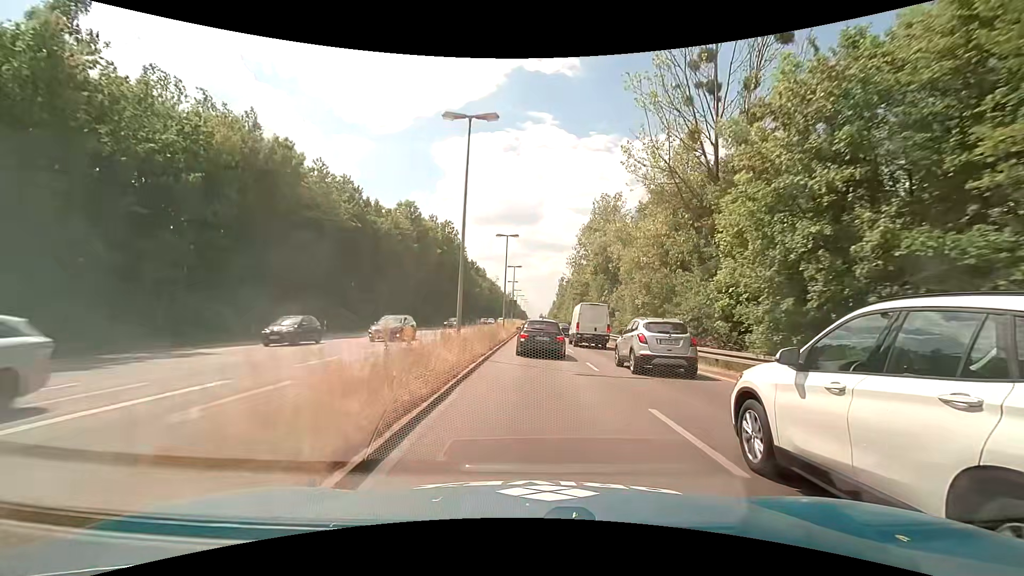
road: primary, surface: asphalt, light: Day
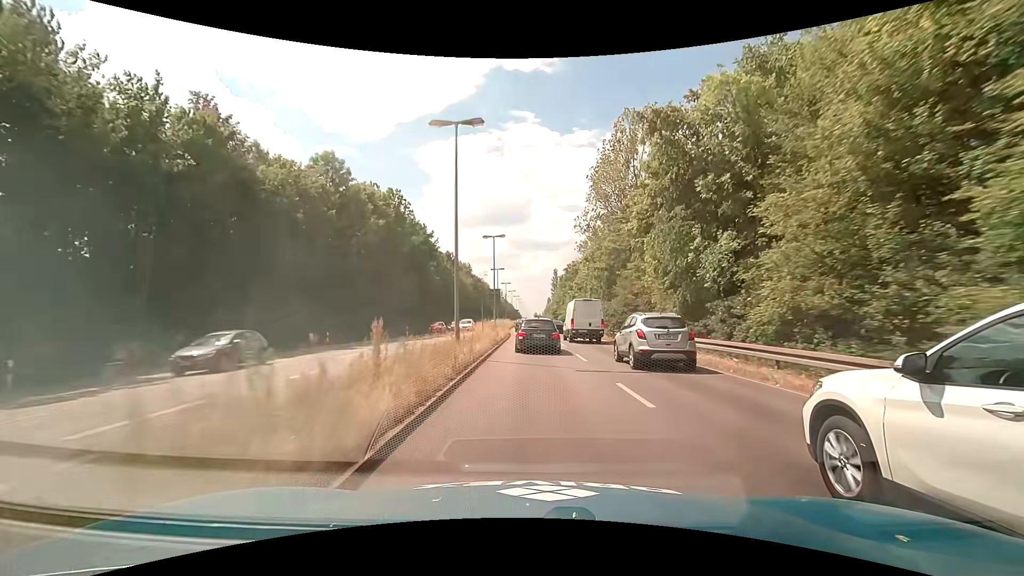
(+0.1, +24.8) m; +1°
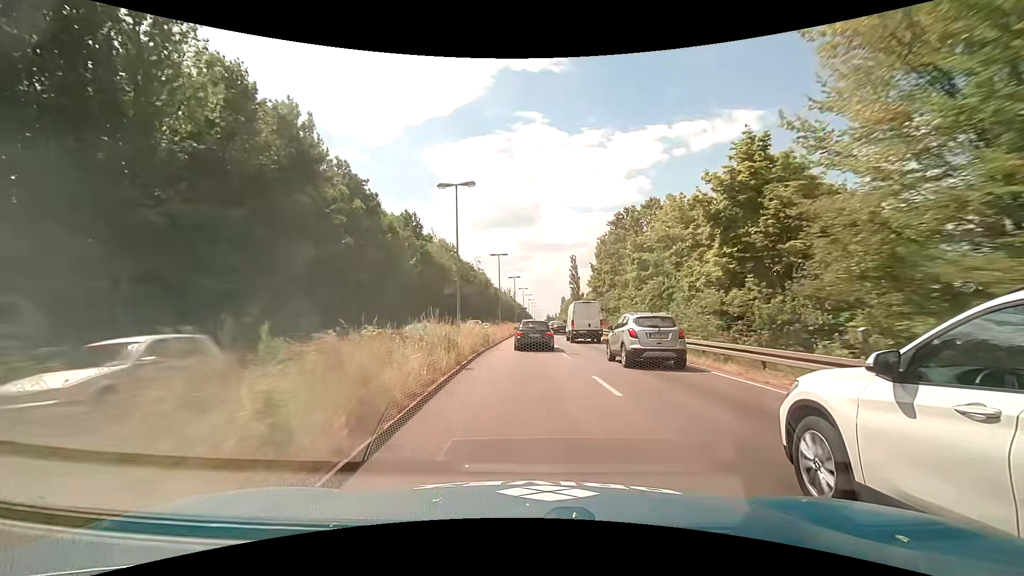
(-0.3, +44.2) m; -1°
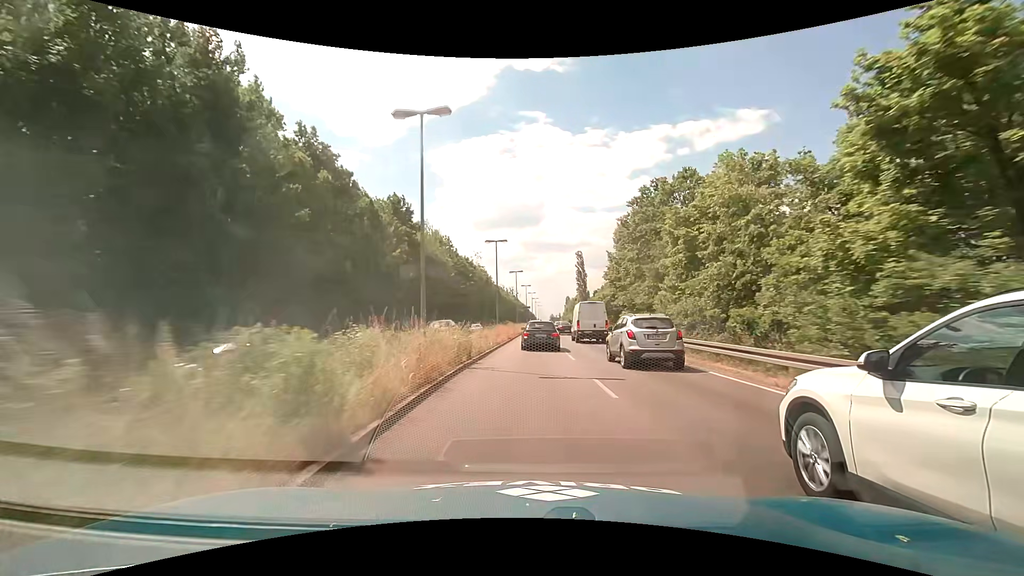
(-0.1, +9.0) m; -1°
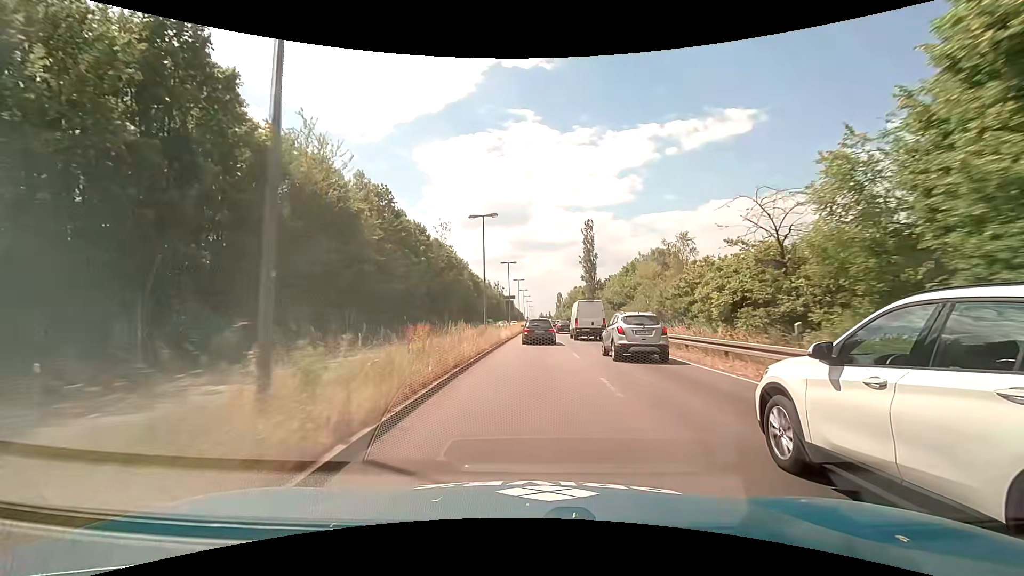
(+0.5, +36.6) m; +1°
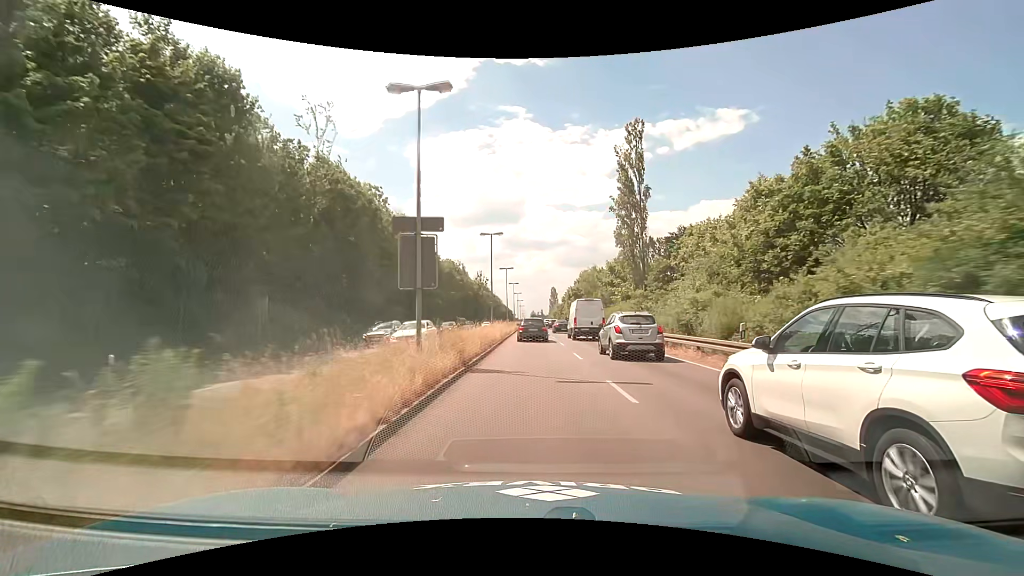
(+0.7, +45.5) m; +1°
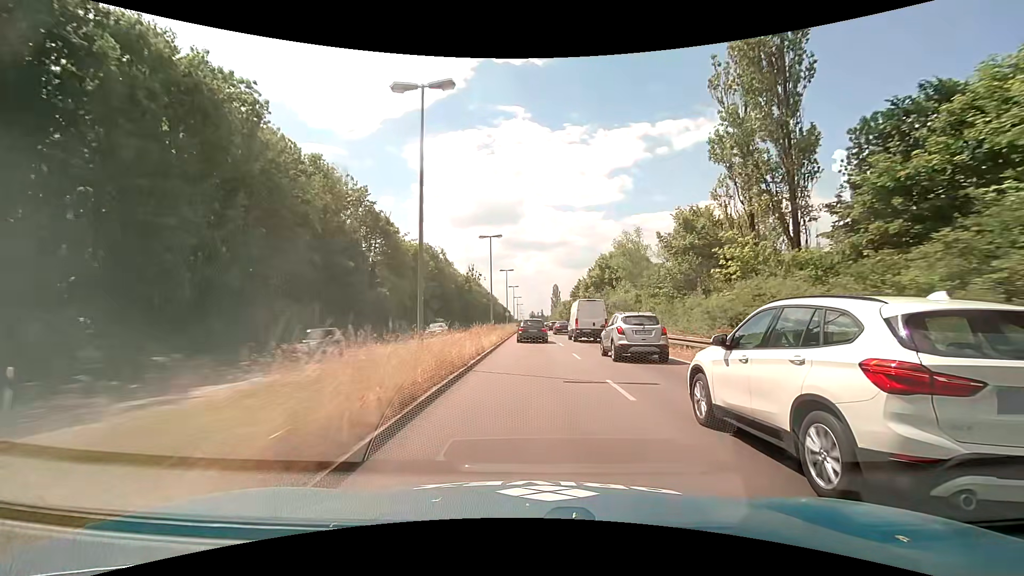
(0.0, +26.8) m; 0°
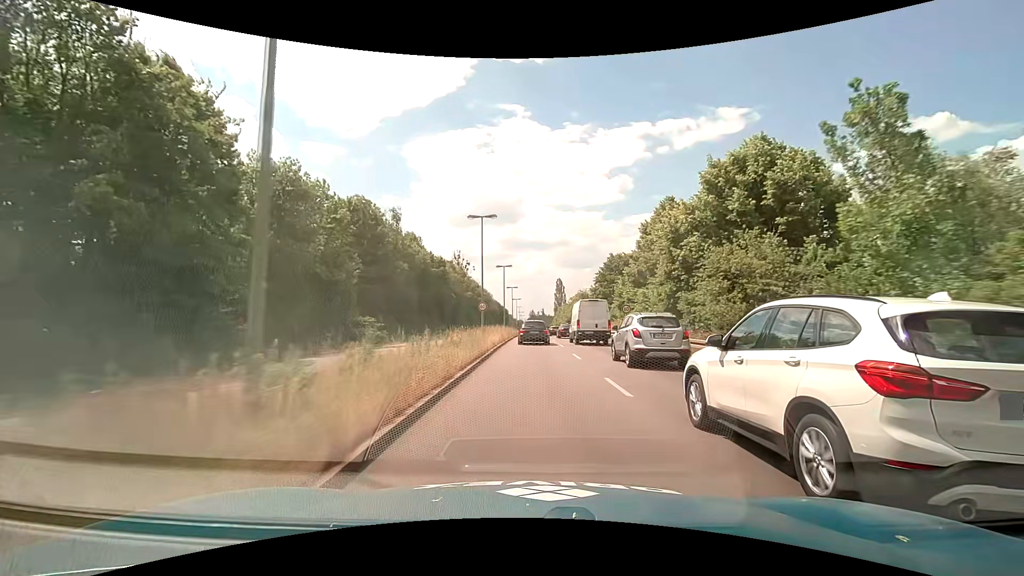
(0.0, +35.6) m; 0°
(0, +10) (0, +20) (0, +30) (0, +40) (0, +50) (0, +60) (0, +70) (0, +80) (0, +90) (0, +100) m
